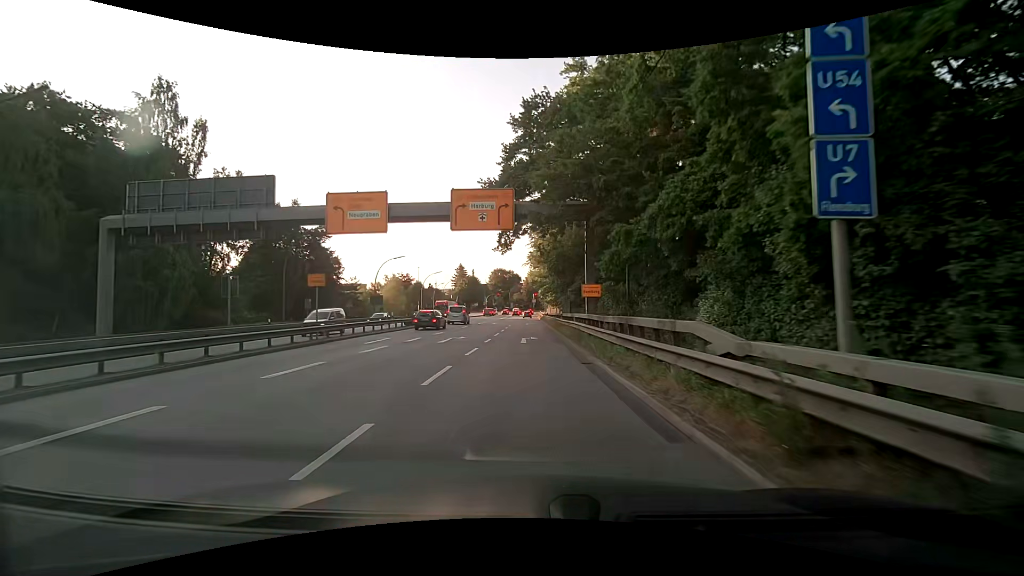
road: motorway_link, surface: asphalt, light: Day
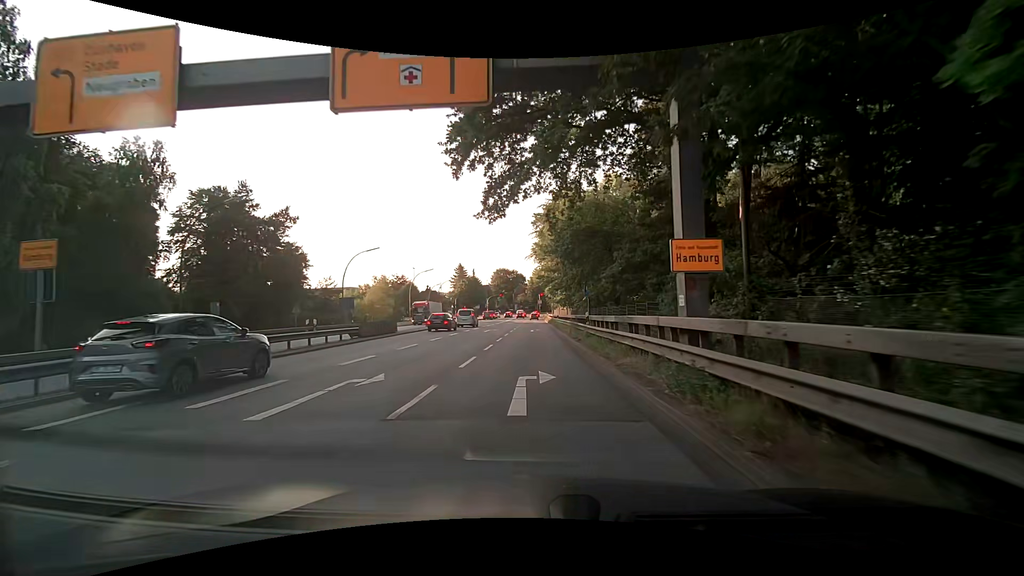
(-0.1, +14.5) m; -1°
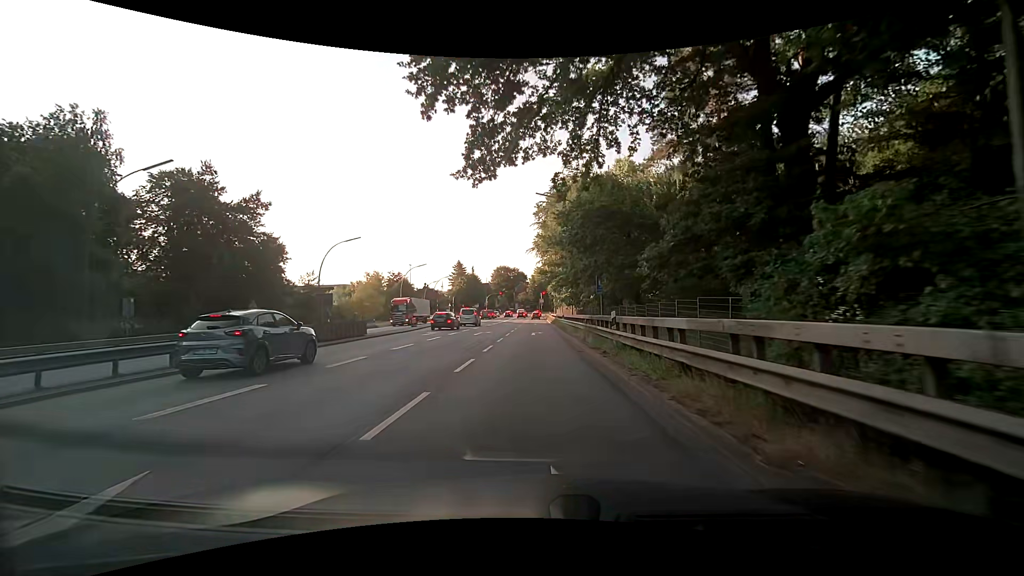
(0.0, +7.1) m; 0°
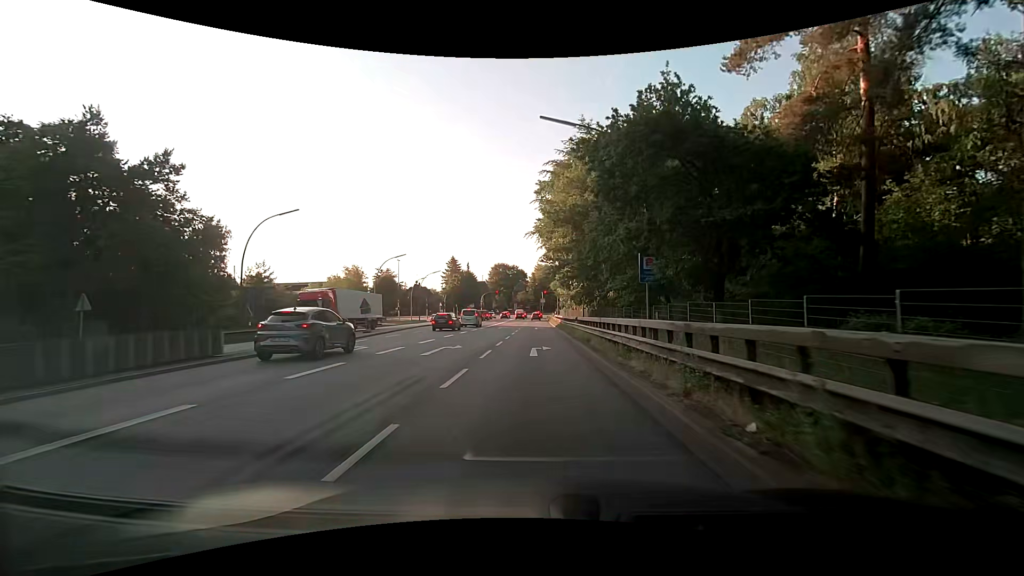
(-0.1, +14.1) m; 0°
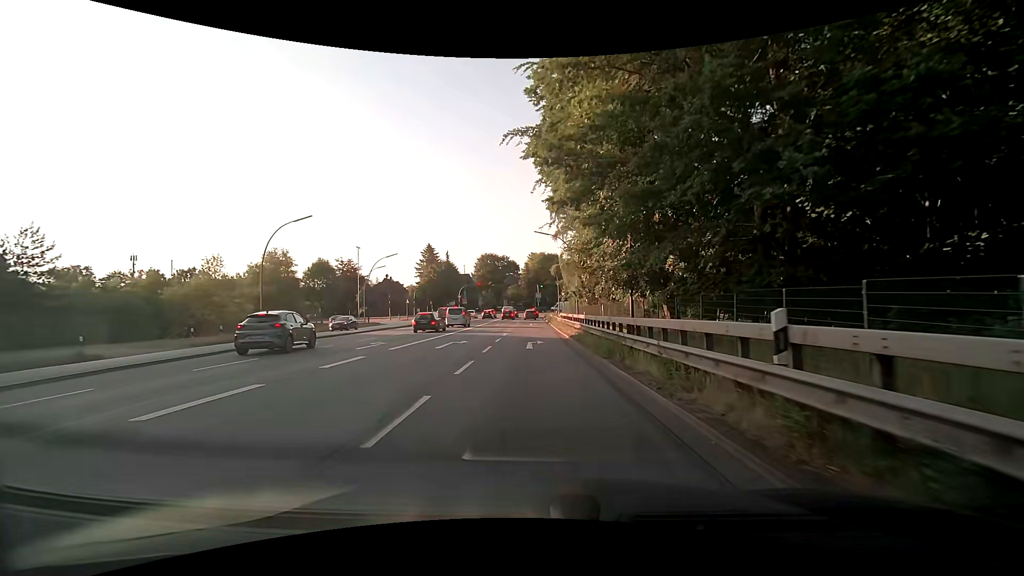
(0.0, +27.9) m; +1°
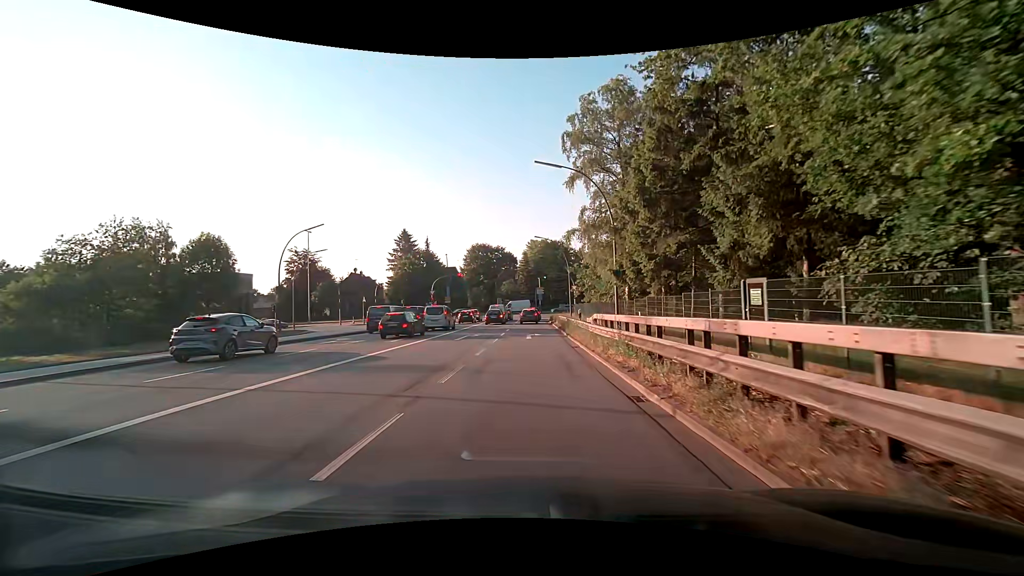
(-0.2, +25.3) m; 0°
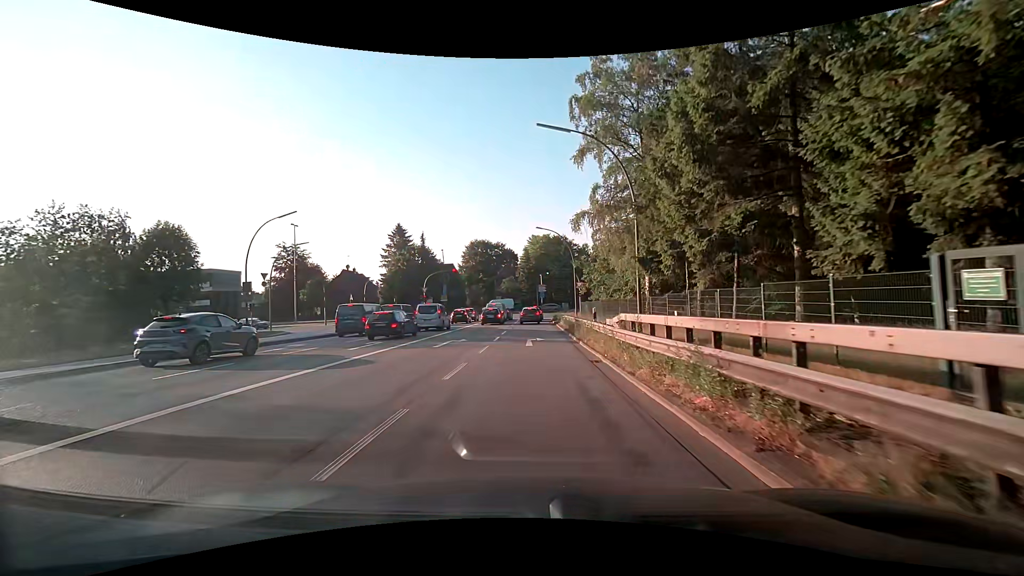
(+0.1, +5.7) m; -1°
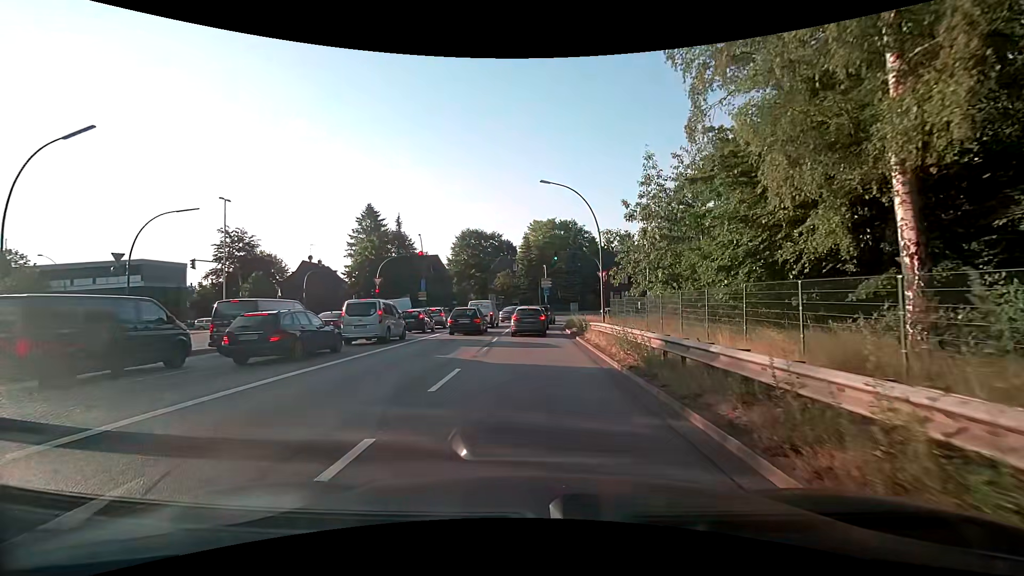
(+0.4, +19.3) m; +1°
(0, +10) (0, +20) (0, +30) (0, +40) (+4, +49) (+12, +55) (+21, +57) (+31, +57) (+41, +58) (+51, +58) m
